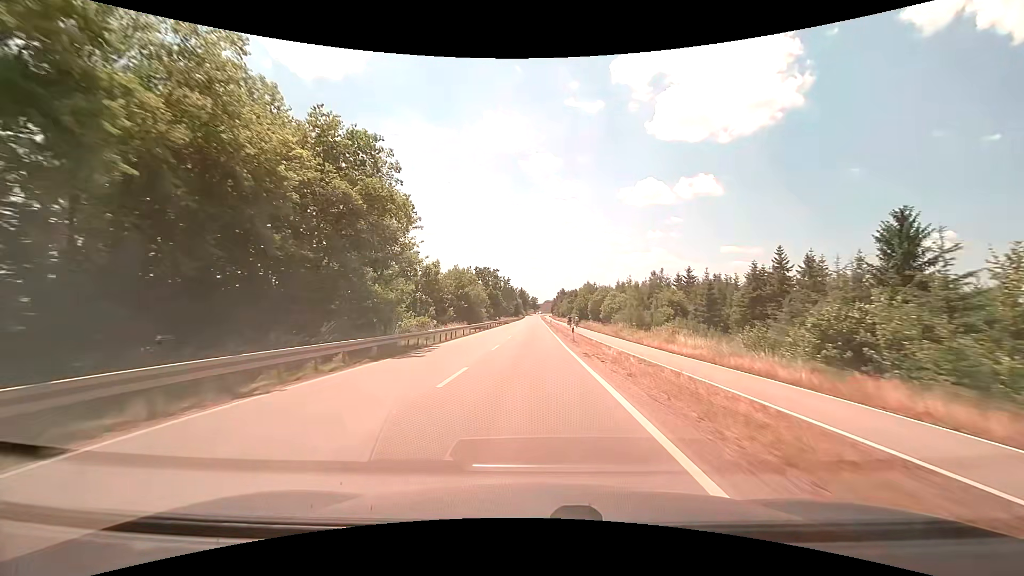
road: tertiary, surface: asphalt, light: Day
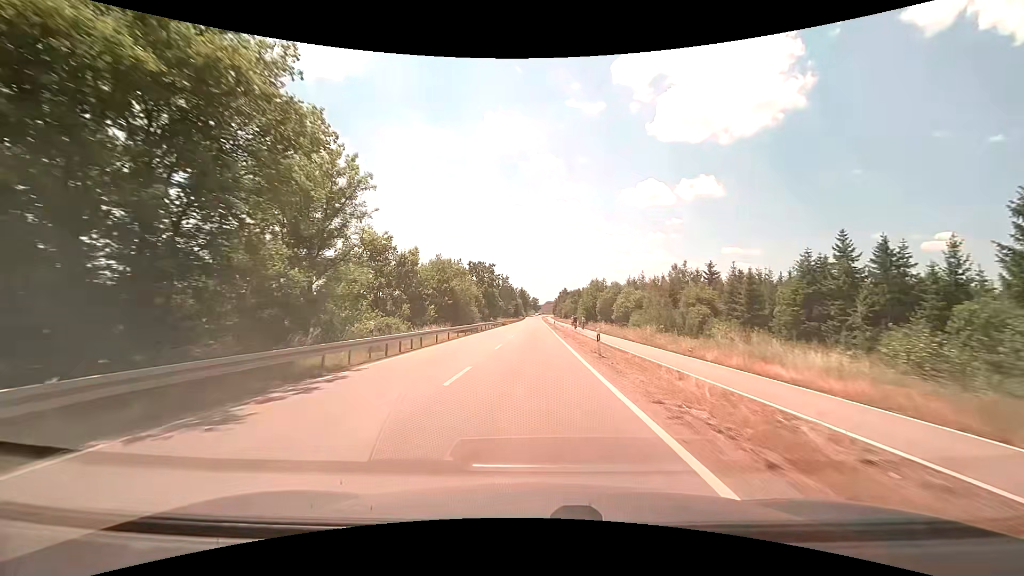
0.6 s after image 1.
(0.0, +11.9) m; 0°
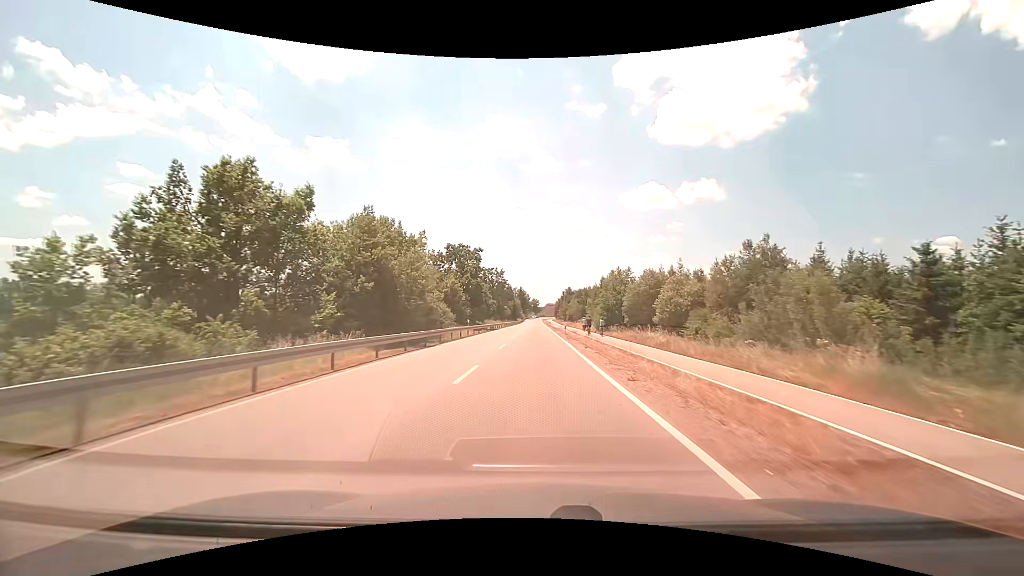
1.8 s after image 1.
(-0.1, +23.9) m; 0°
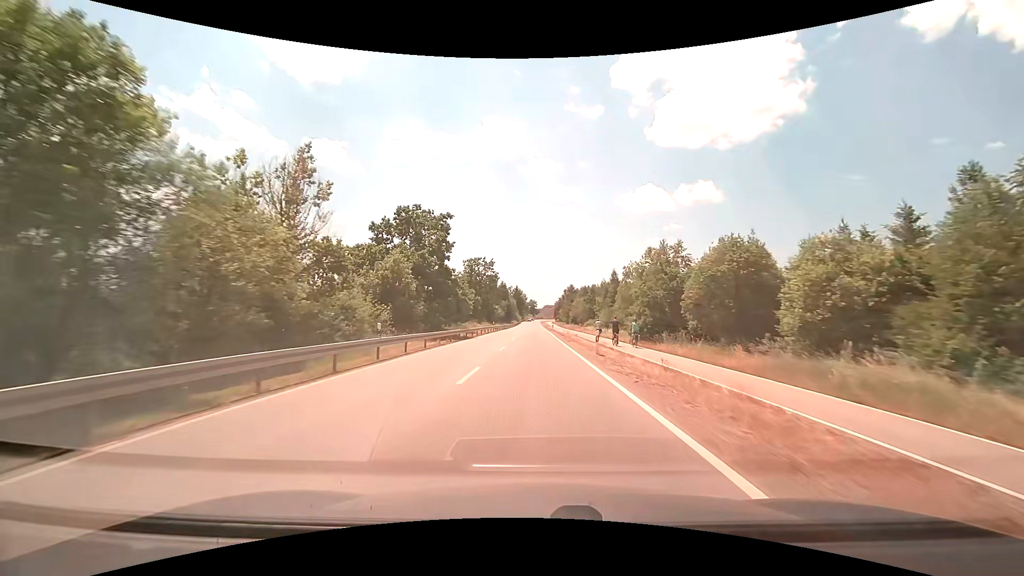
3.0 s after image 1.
(+0.1, +24.0) m; 0°
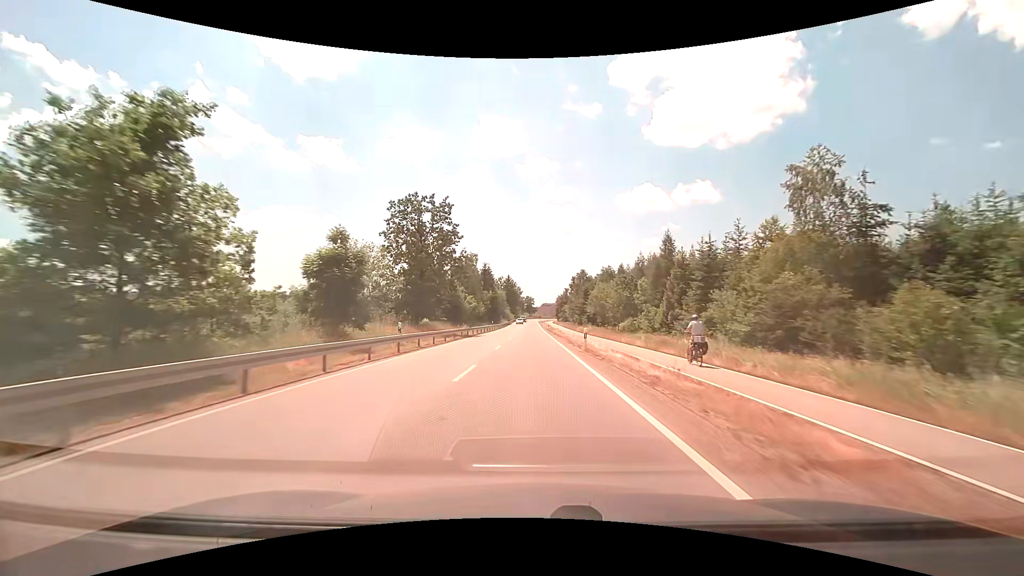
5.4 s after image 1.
(+0.3, +48.3) m; 0°
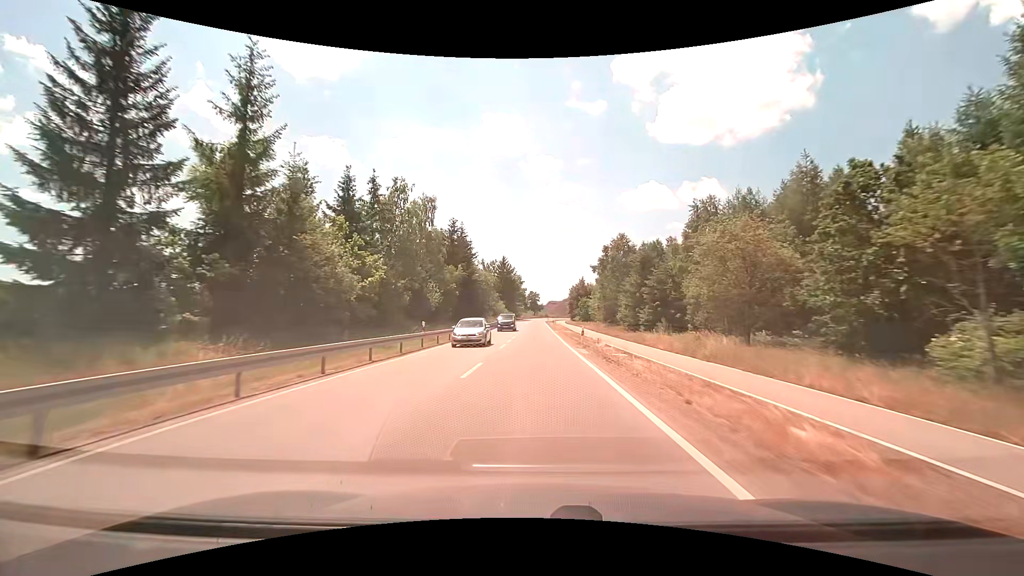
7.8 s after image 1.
(-0.1, +48.6) m; 0°
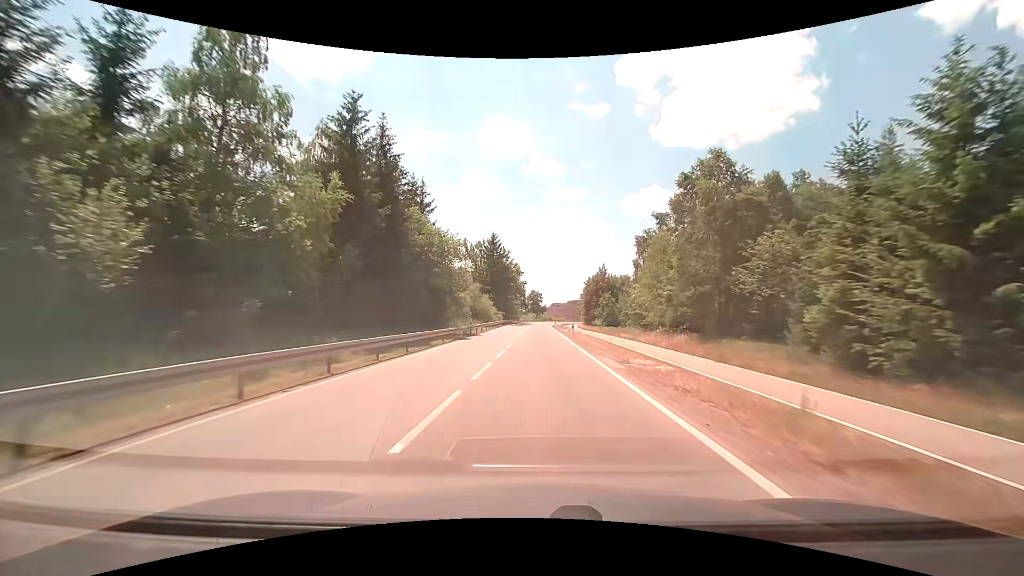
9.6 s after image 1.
(-0.2, +36.6) m; 0°
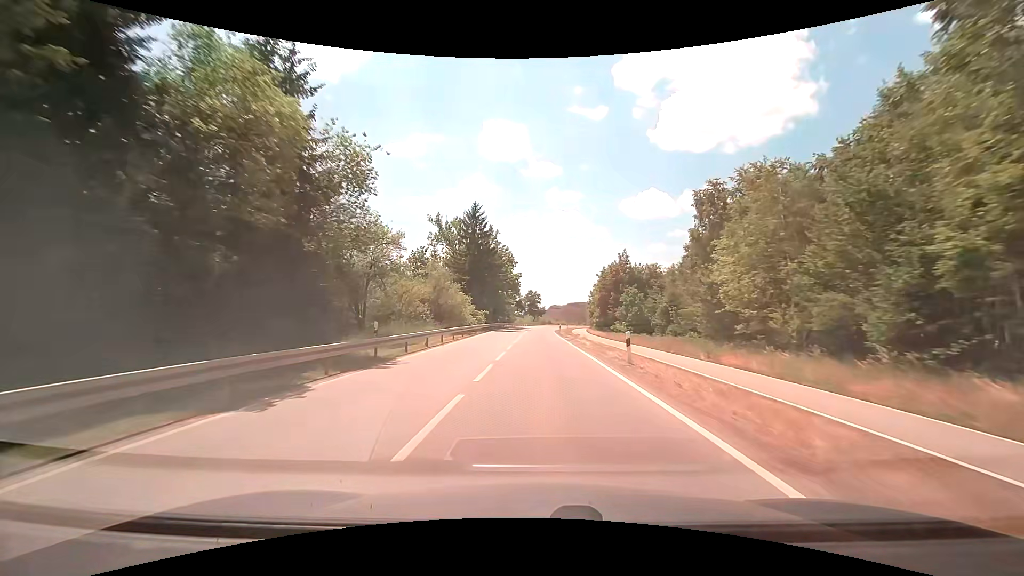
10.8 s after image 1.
(+0.1, +24.4) m; 0°
(0, +10) (0, +20) (0, +30) (0, +40) (0, +50) (+1, +60) (+1, +70) (+1, +80) (+2, +90) (+3, +100) m
